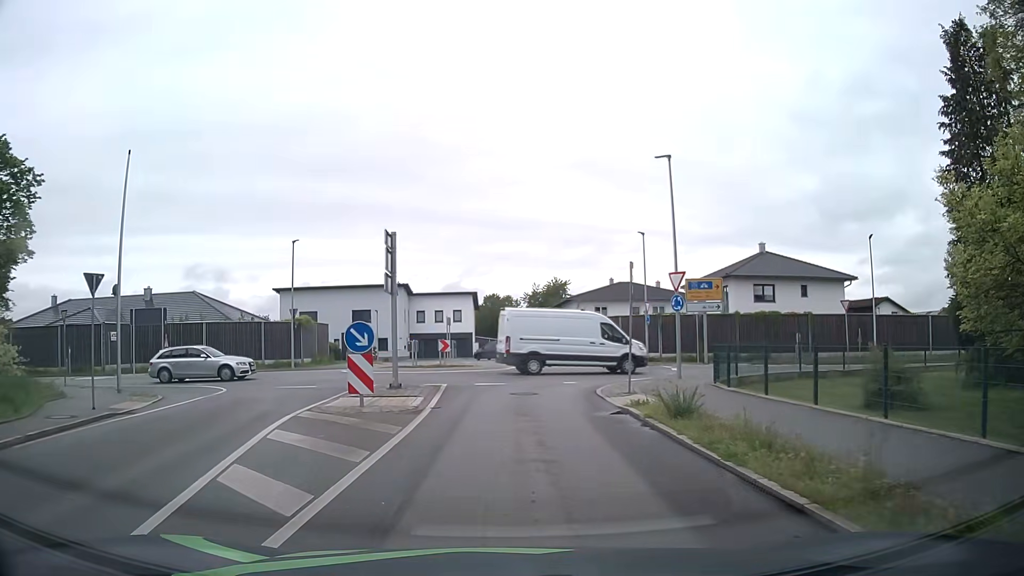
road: unclassified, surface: asphalt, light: Day
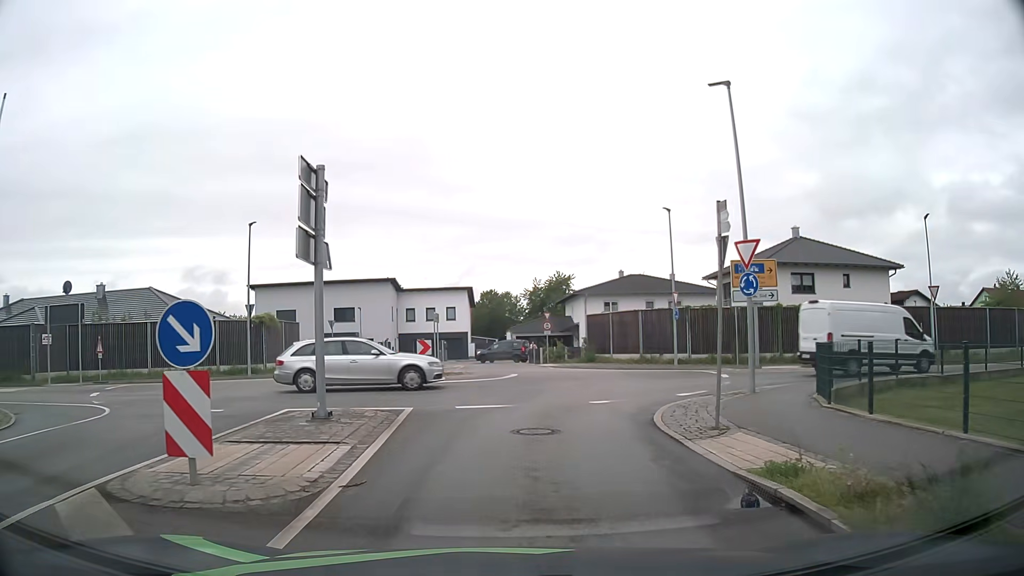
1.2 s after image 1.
(0.0, +7.2) m; 0°
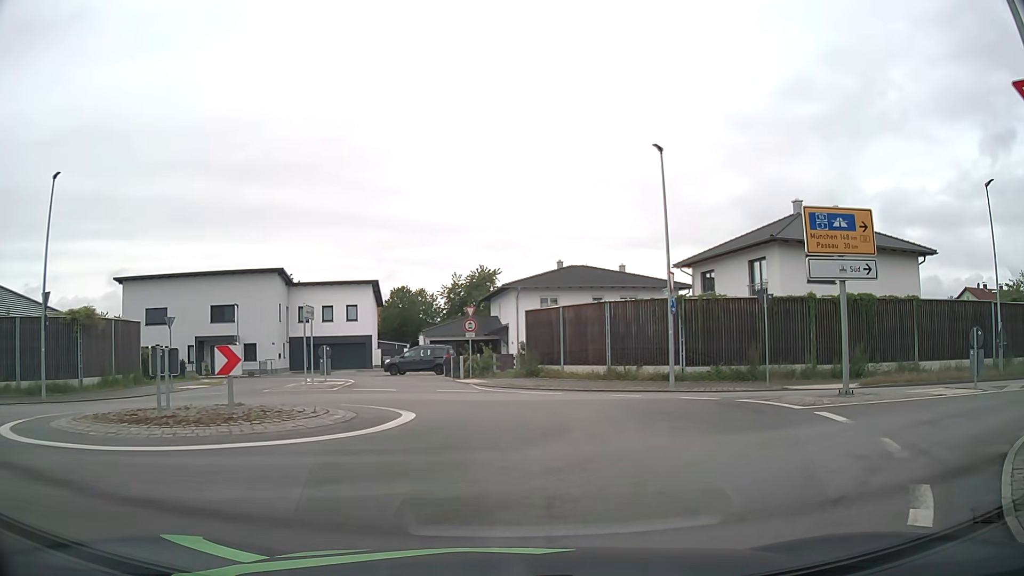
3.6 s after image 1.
(+0.4, +12.2) m; +7°
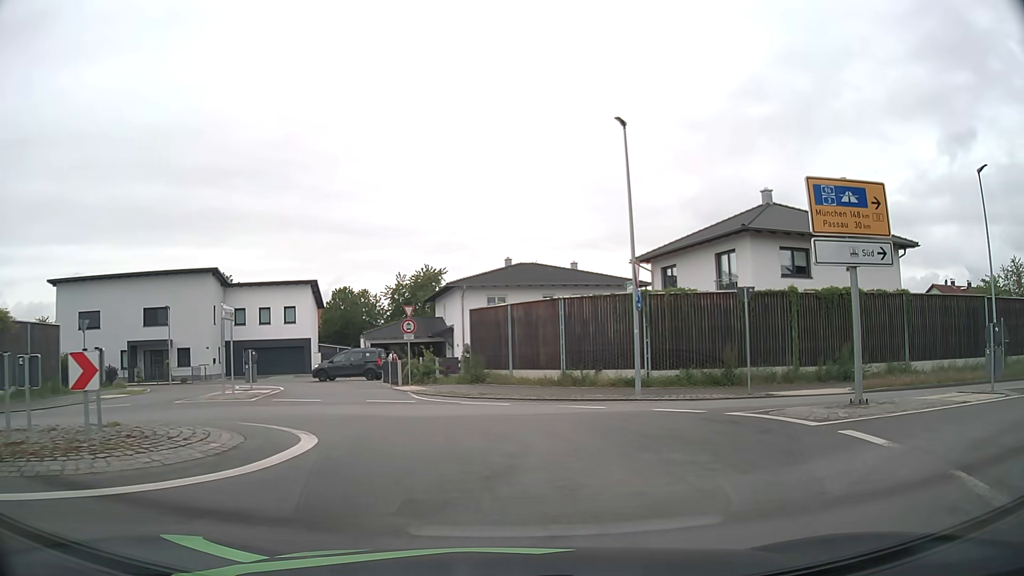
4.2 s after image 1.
(+0.1, +3.0) m; +5°
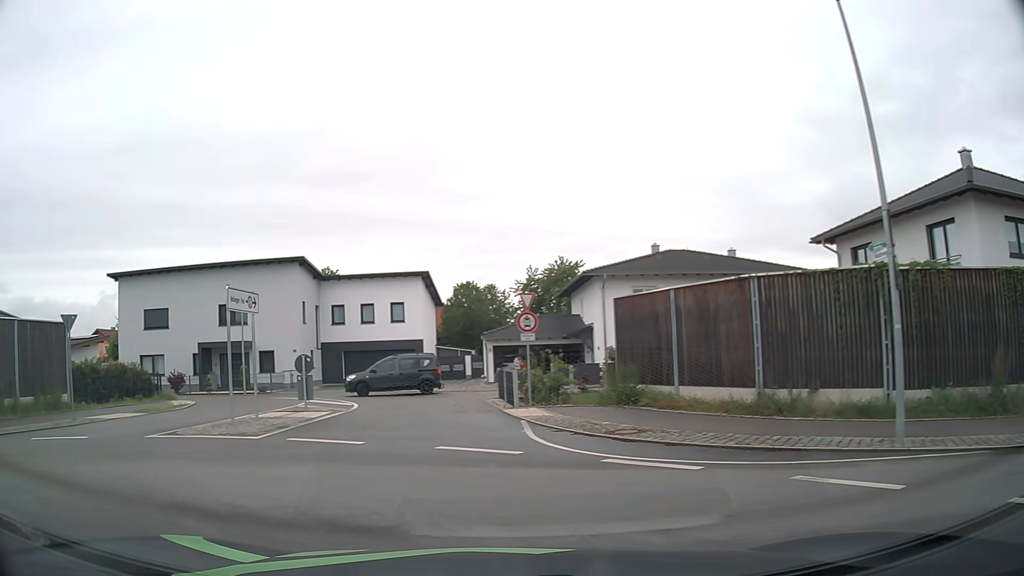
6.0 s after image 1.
(-0.3, +8.3) m; -13°
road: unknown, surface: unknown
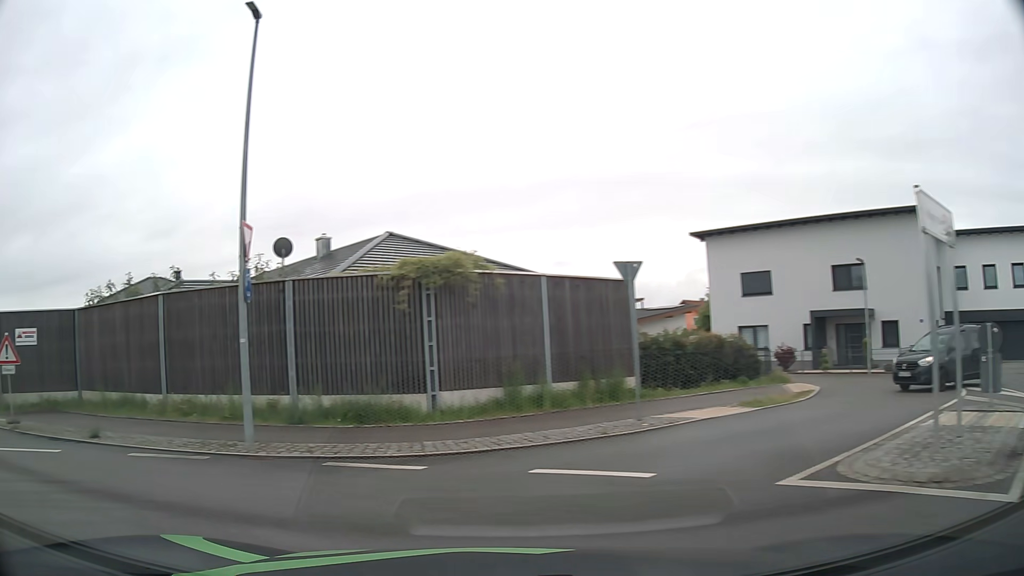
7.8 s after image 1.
(-2.8, +6.7) m; -52°
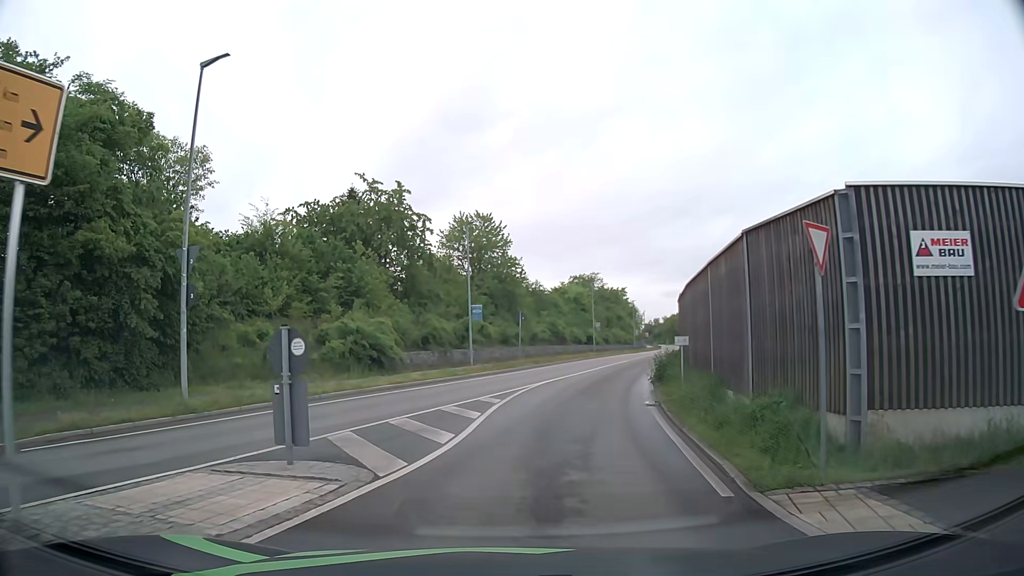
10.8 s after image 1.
(-10.2, +10.6) m; -59°
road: secondary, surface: asphalt
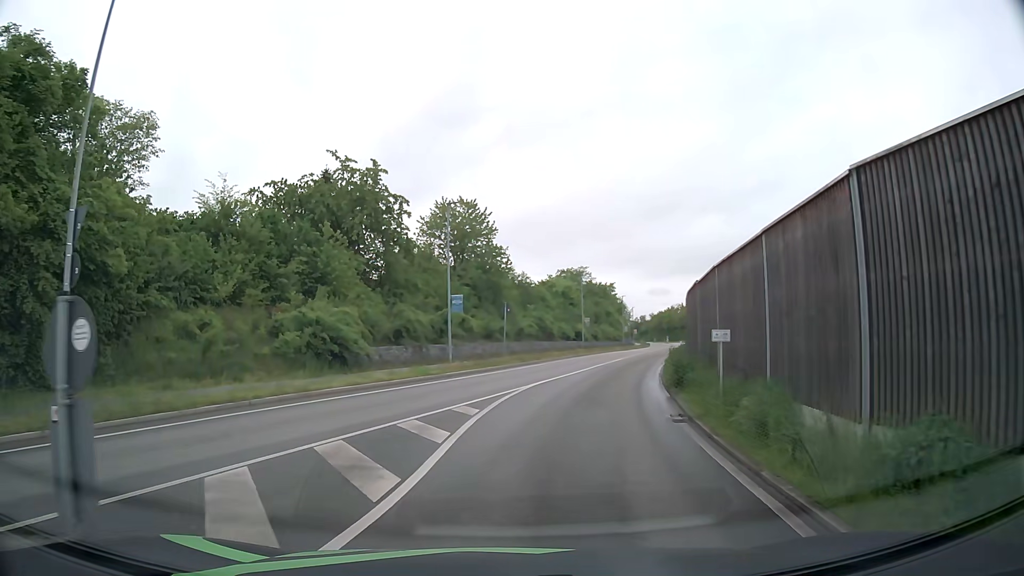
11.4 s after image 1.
(0.0, +4.1) m; +1°
